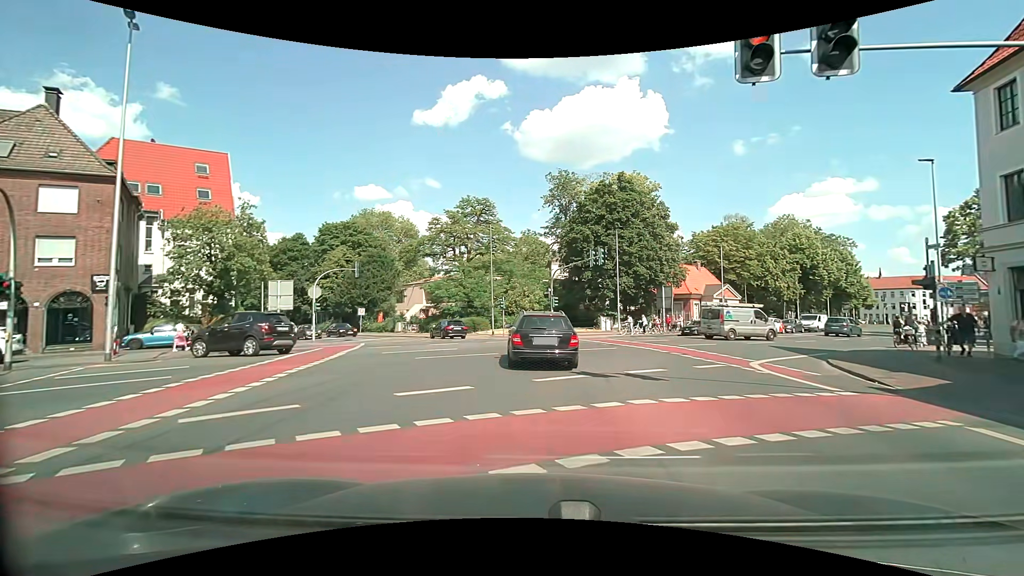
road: secondary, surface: asphalt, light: Day
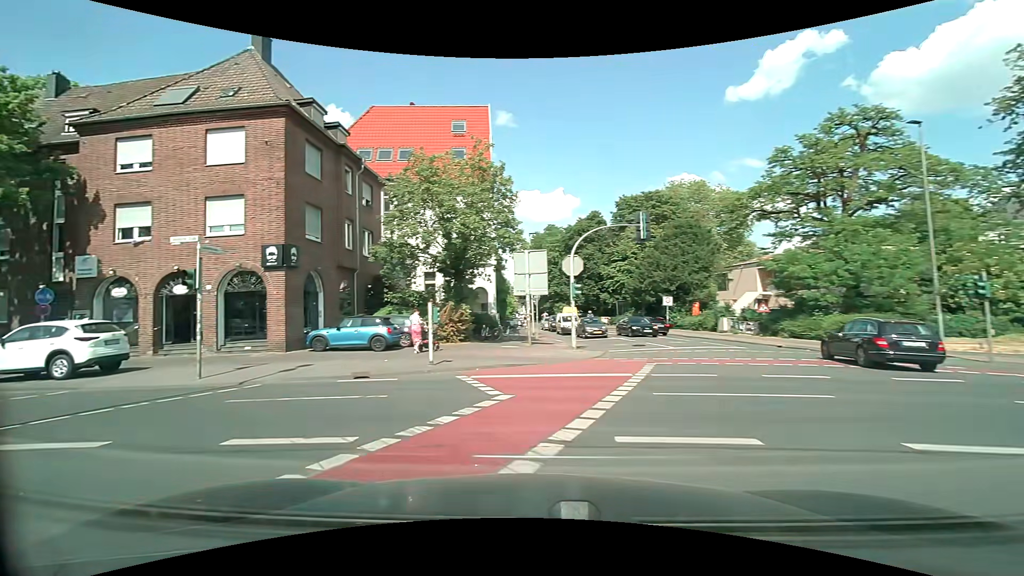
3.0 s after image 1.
(-3.6, +17.8) m; -35°
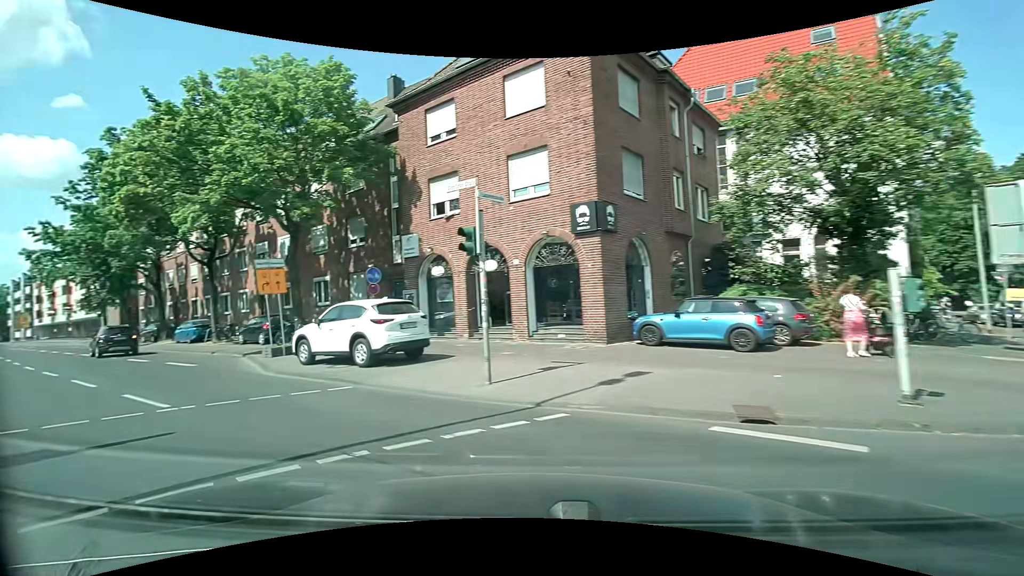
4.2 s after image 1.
(-1.9, +6.6) m; -35°
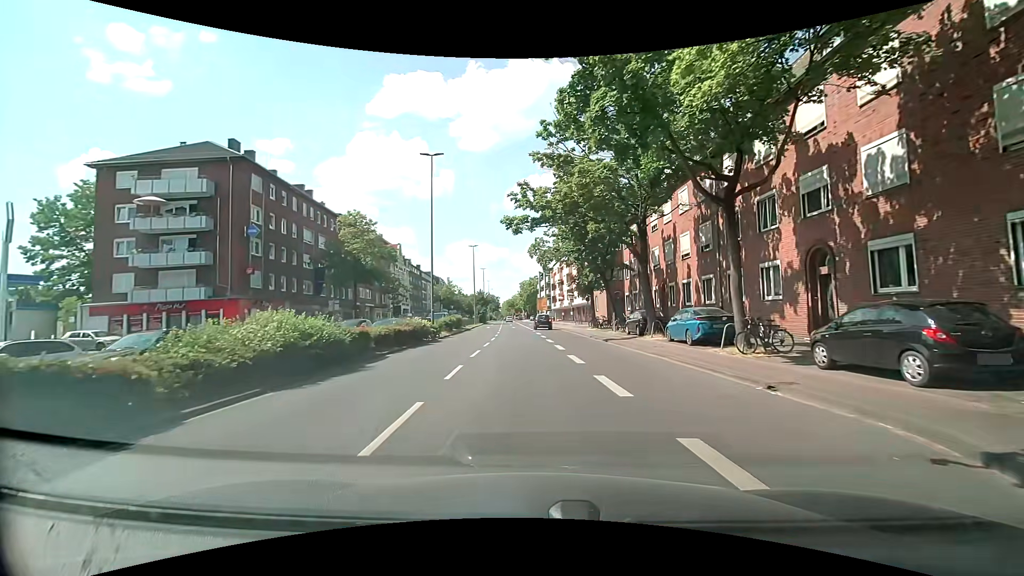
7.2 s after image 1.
(-9.6, +14.9) m; -50°
